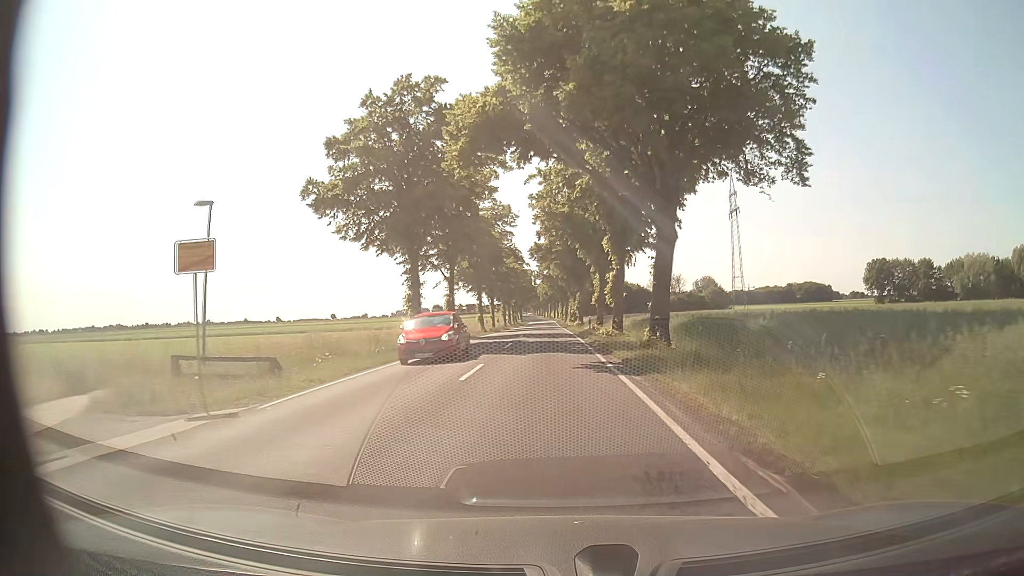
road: secondary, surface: asphalt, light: Day
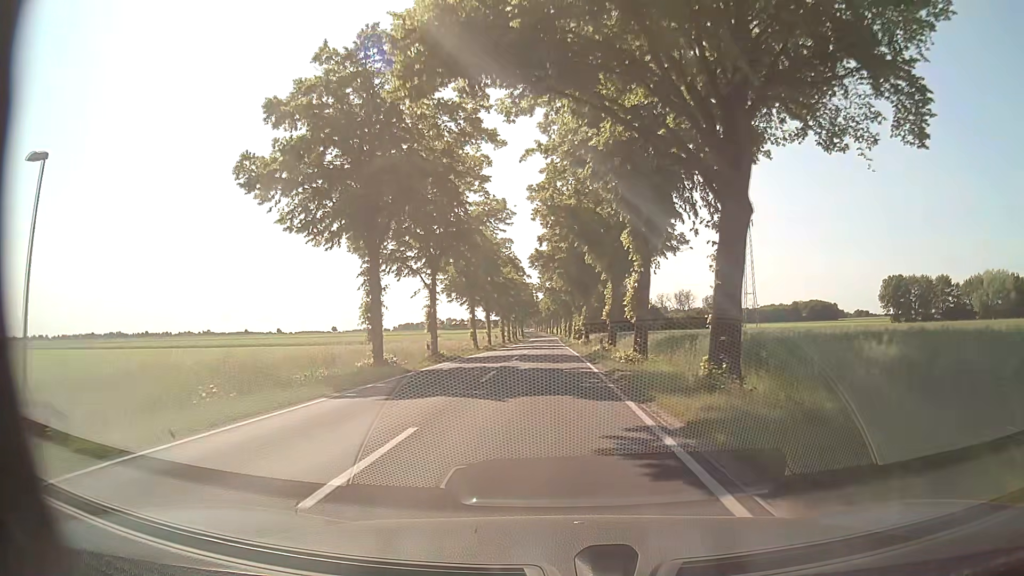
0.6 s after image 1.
(-0.1, +8.5) m; -1°
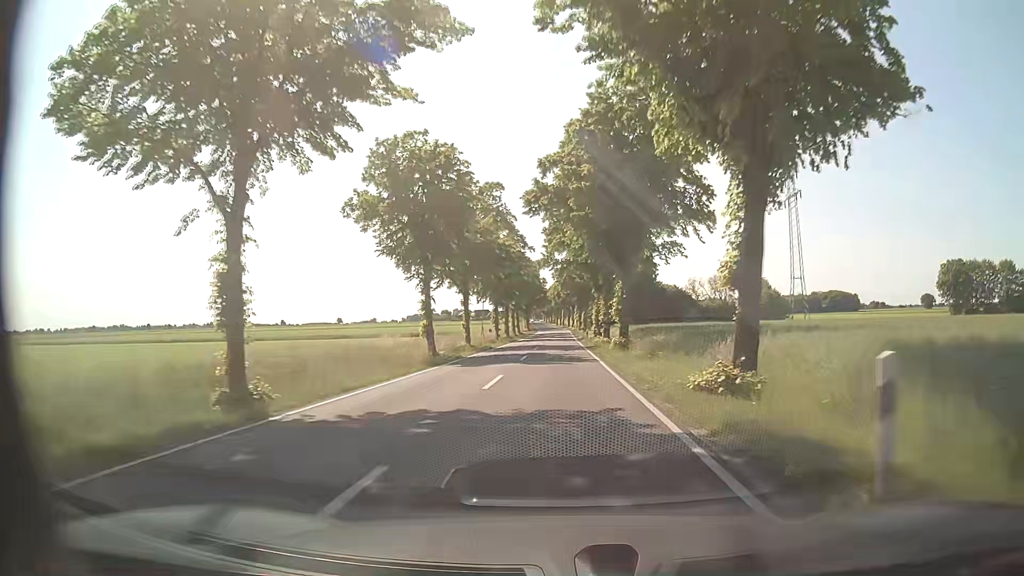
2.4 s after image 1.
(-0.3, +26.9) m; -1°
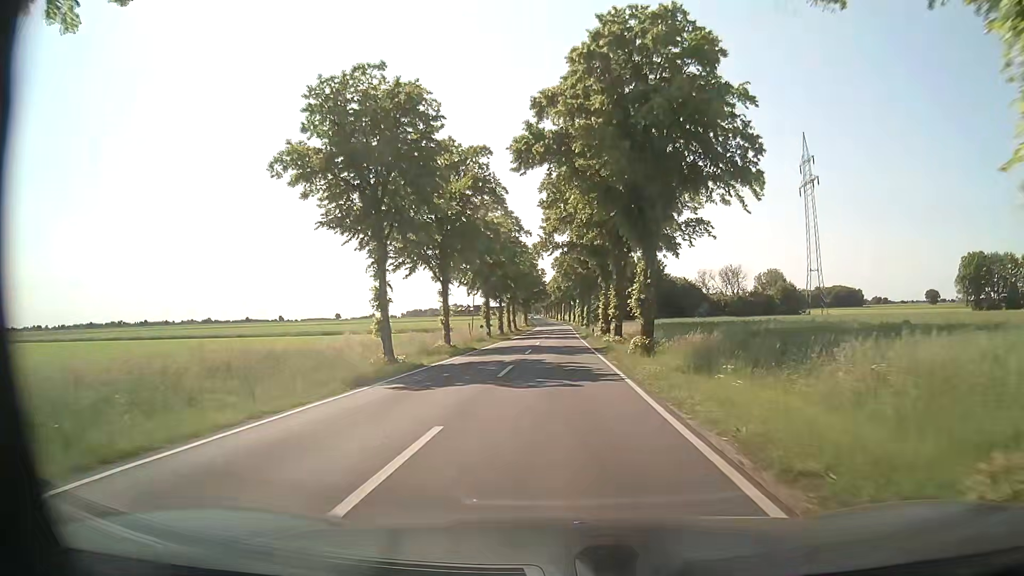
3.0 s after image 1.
(+0.1, +9.7) m; 0°
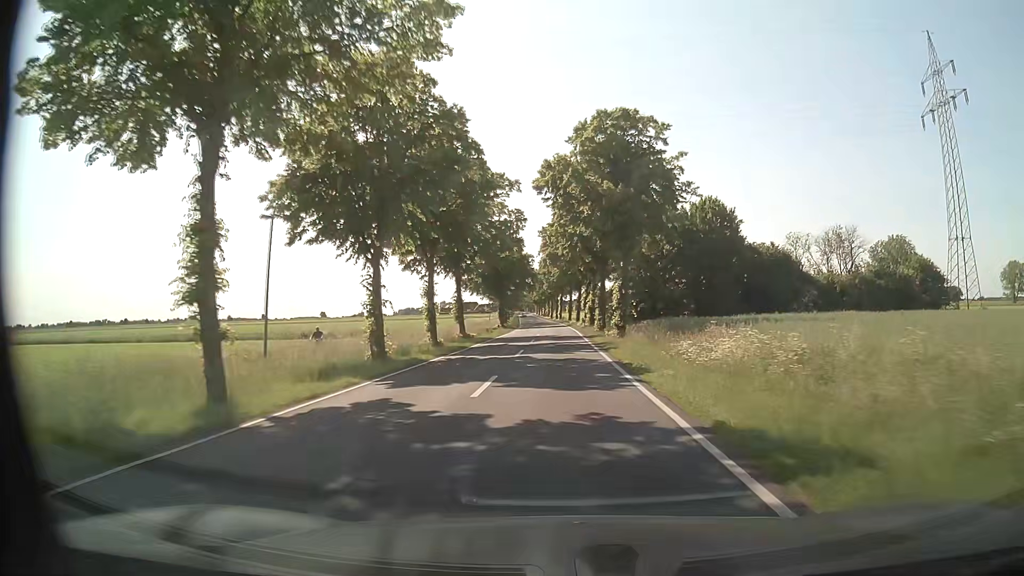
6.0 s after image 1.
(+0.6, +53.3) m; +1°
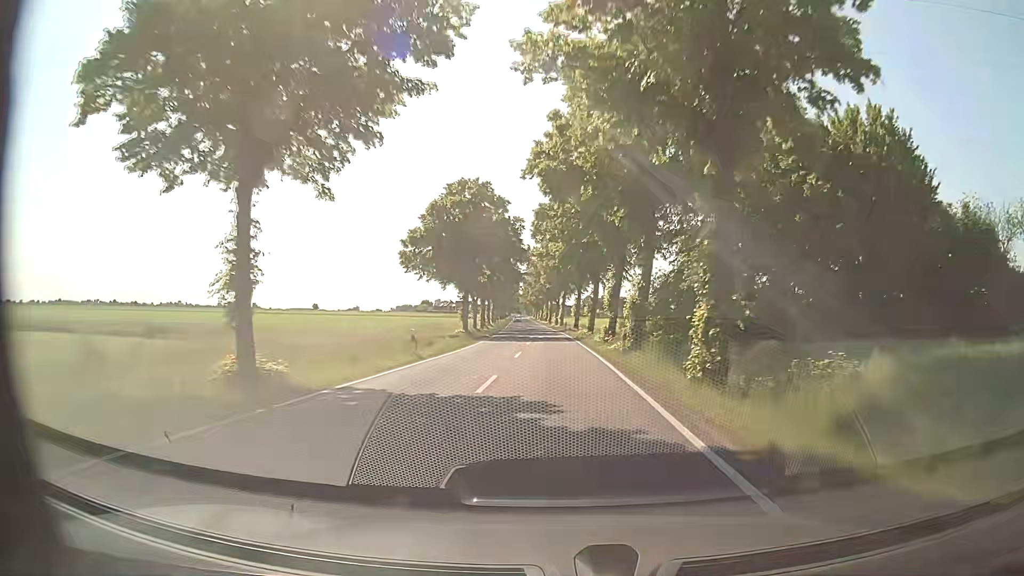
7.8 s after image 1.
(-0.1, +35.5) m; 0°
(0, +10) (0, +20) (0, +30) (0, +40) (0, +50) (-1, +60) (-1, +70) (-1, +80) (-2, +90) (-2, +100) m
